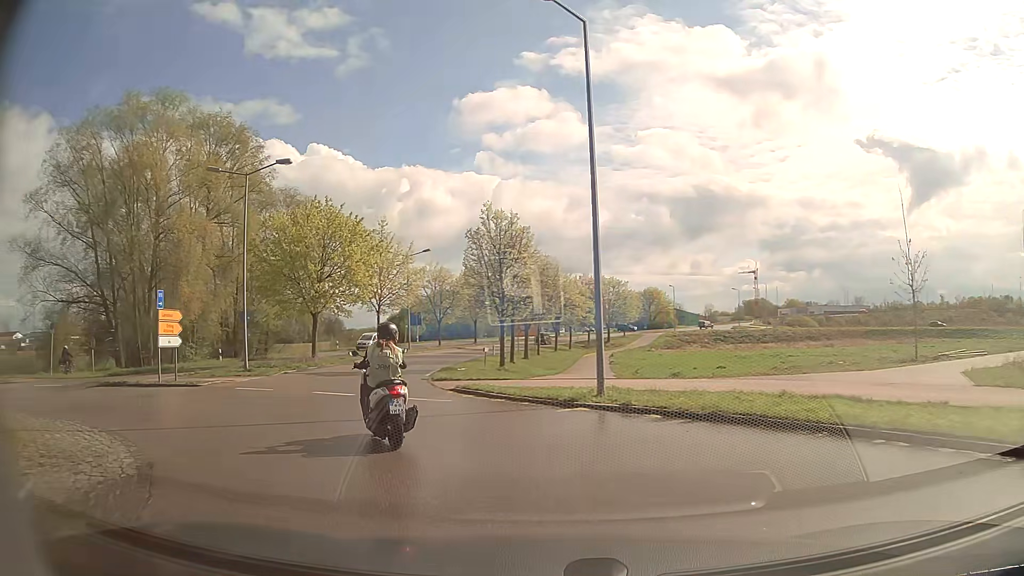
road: secondary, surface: asphalt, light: Day
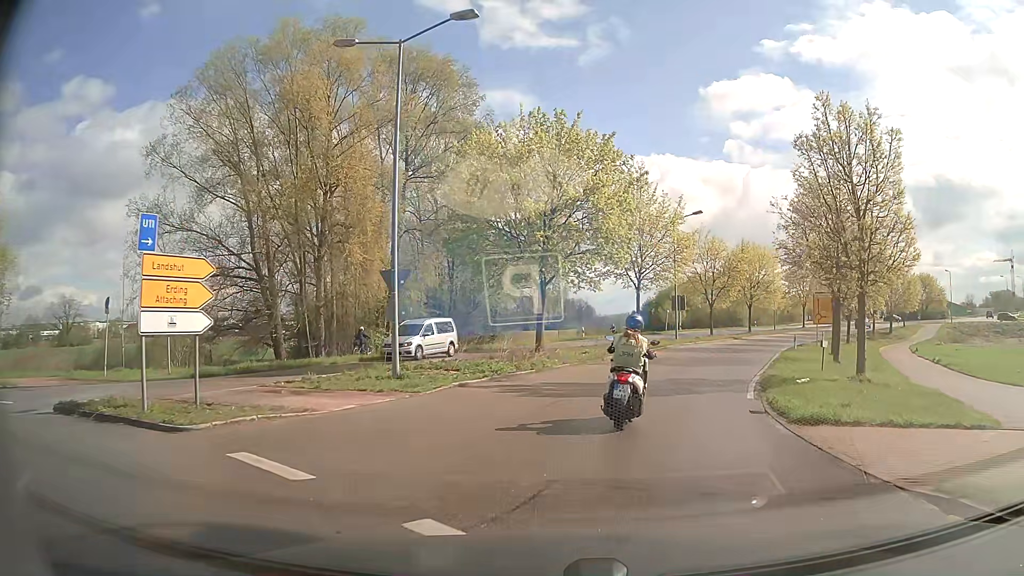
(-3.5, +14.0) m; -22°
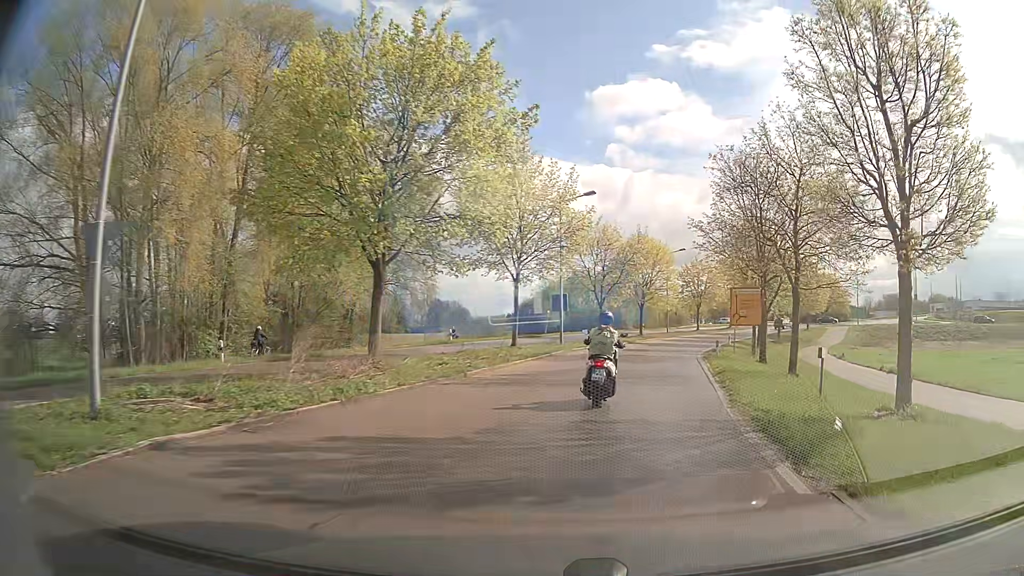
(+0.6, +8.6) m; +9°
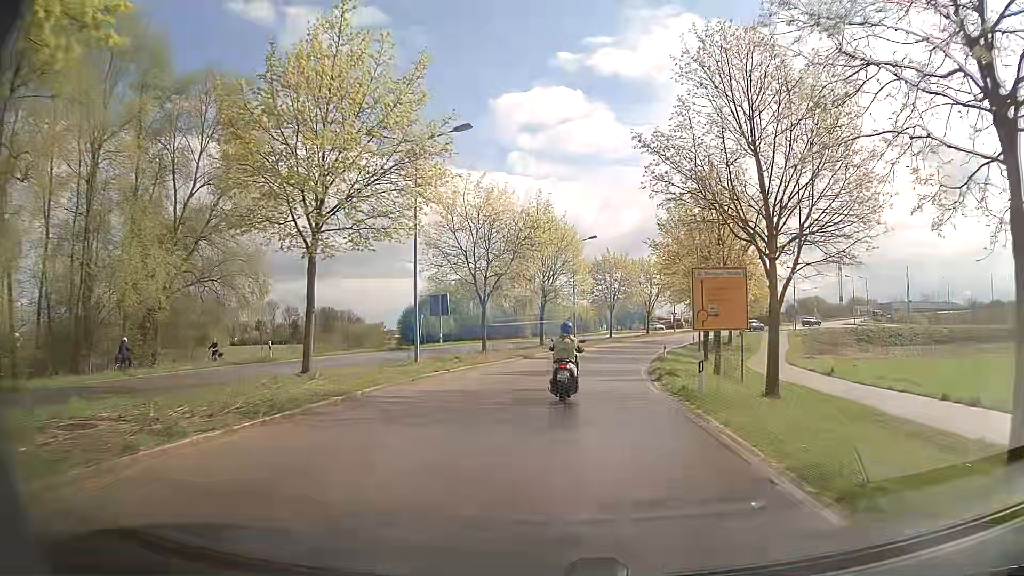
(+2.0, +15.9) m; +9°
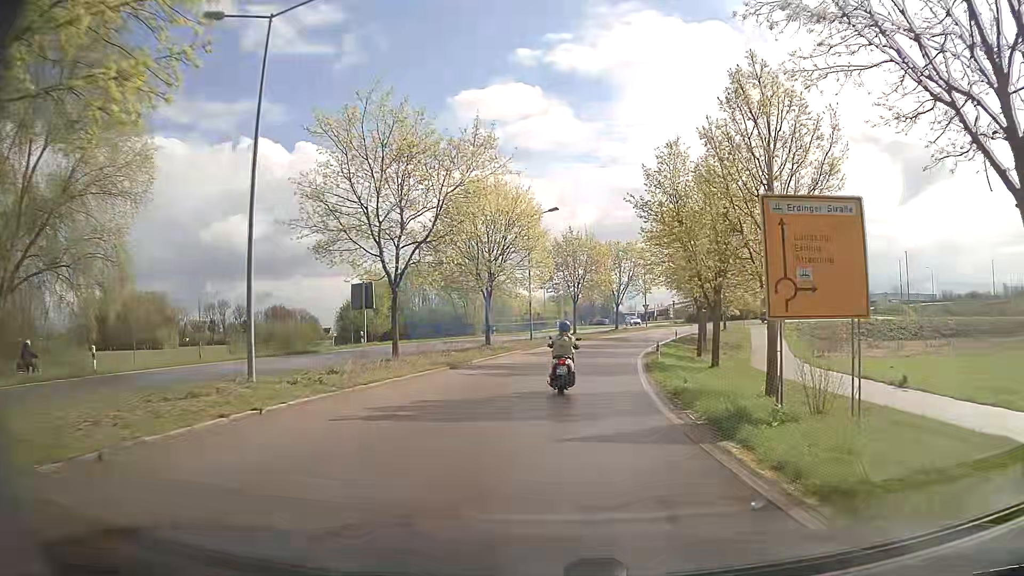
(+0.5, +12.3) m; +4°
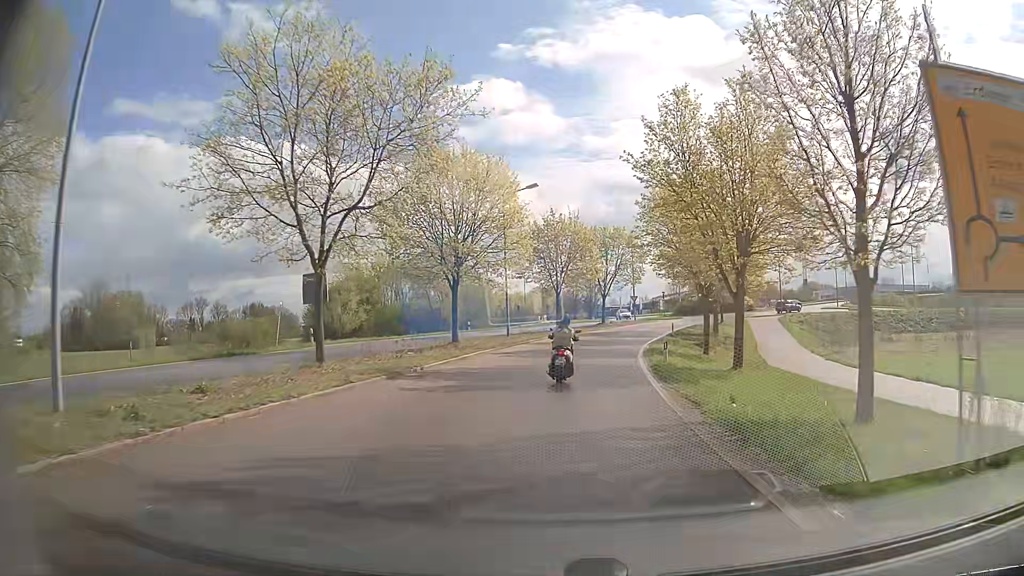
(+0.1, +6.5) m; +2°
